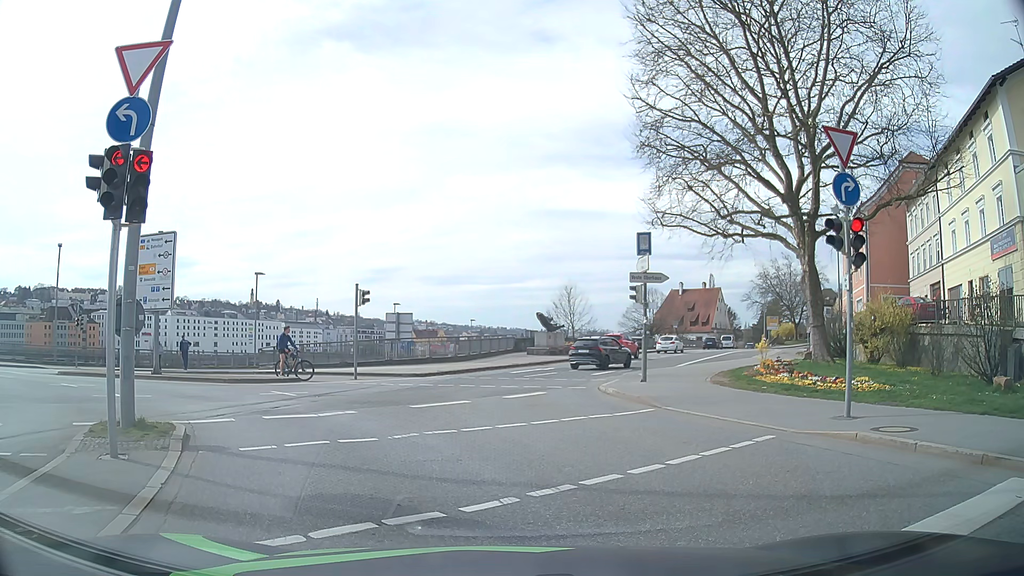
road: primary_link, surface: asphalt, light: Day
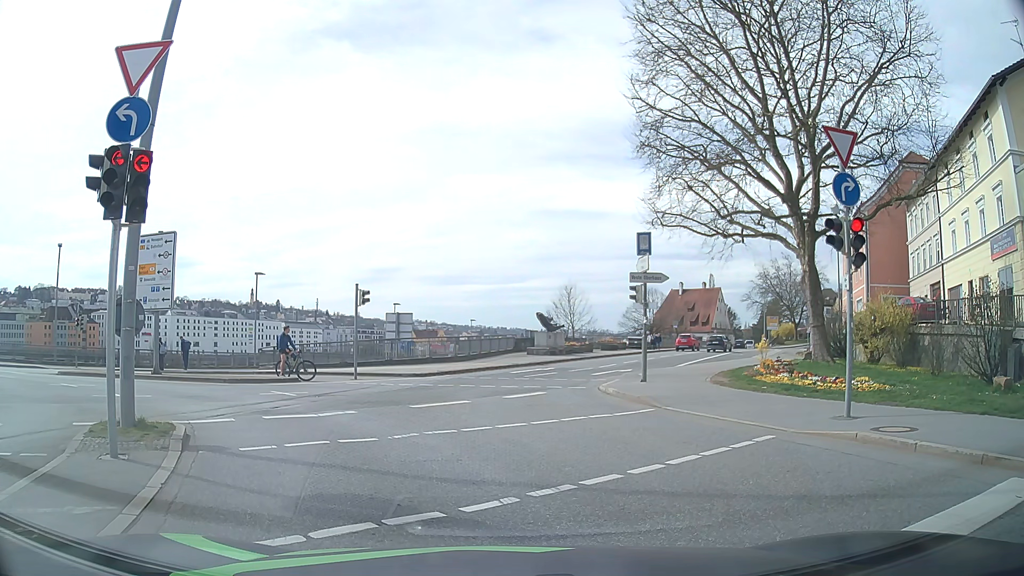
(0.0, 0.0) m; 0°
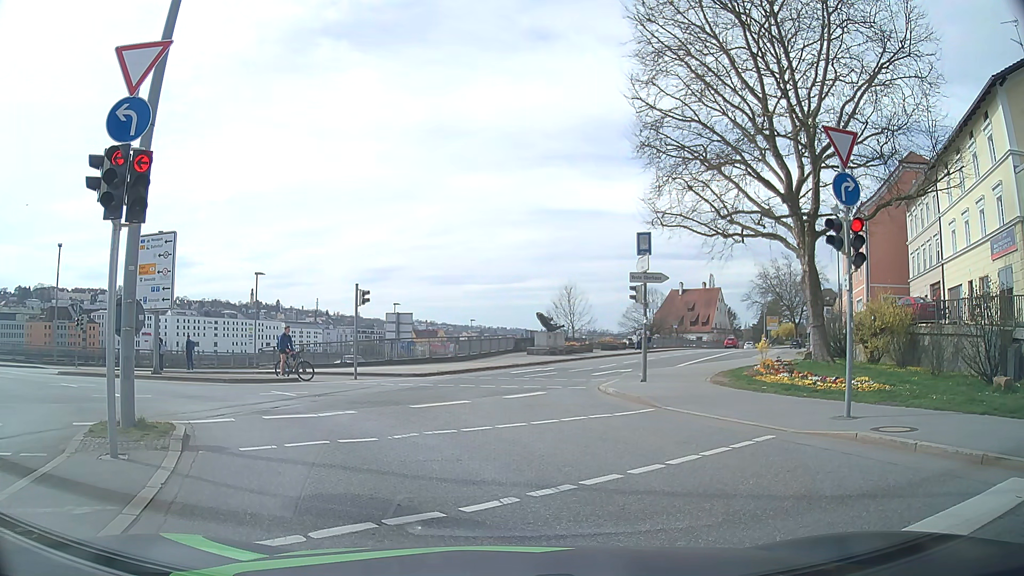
(0.0, 0.0) m; 0°
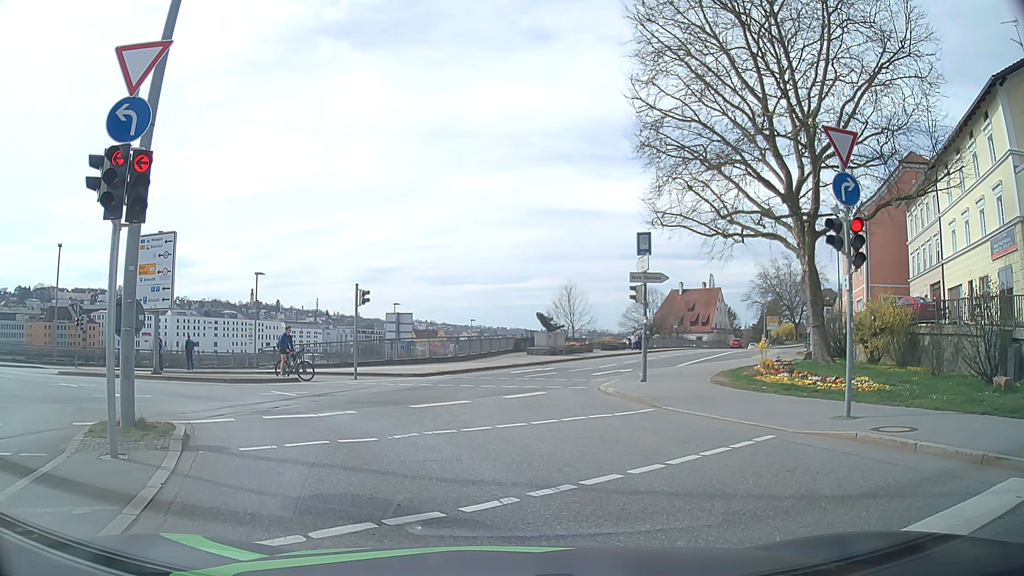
(0.0, 0.0) m; 0°
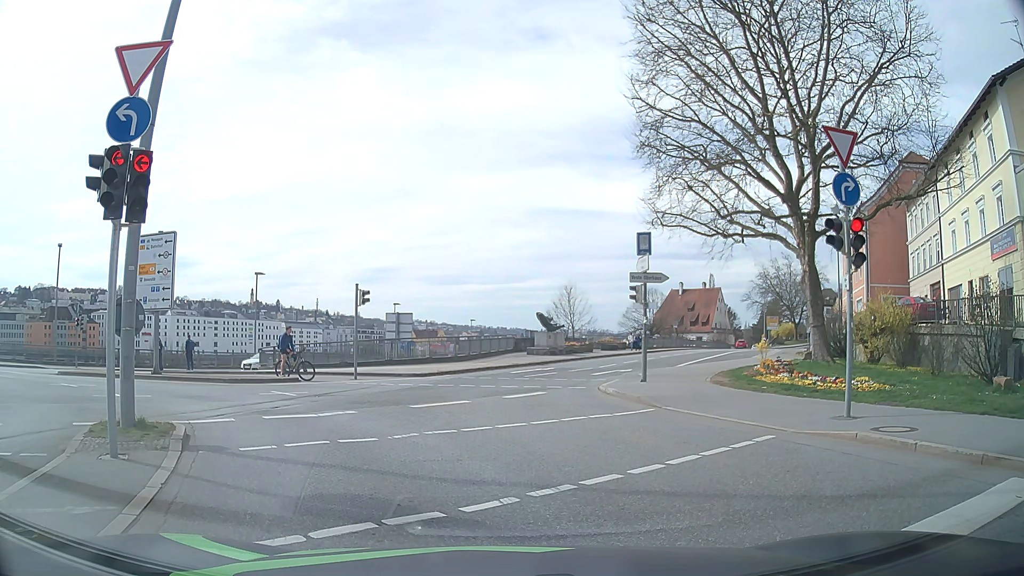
(0.0, 0.0) m; 0°
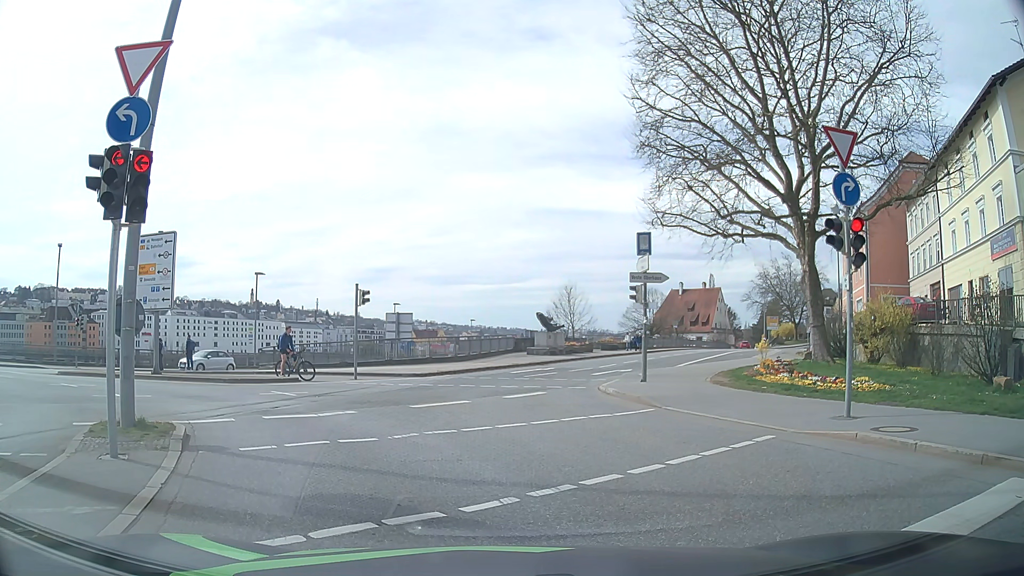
(0.0, 0.0) m; 0°
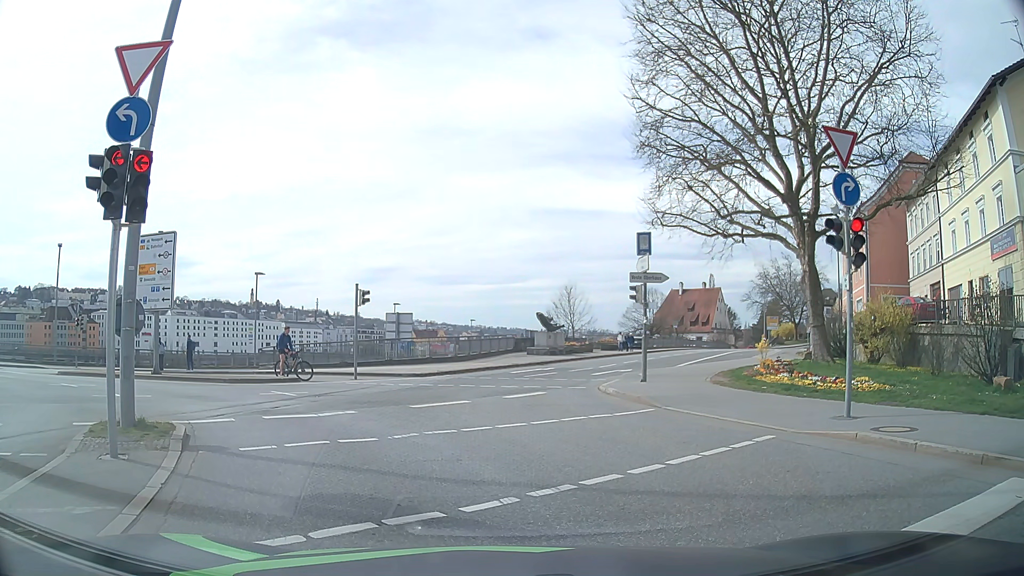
(0.0, 0.0) m; 0°
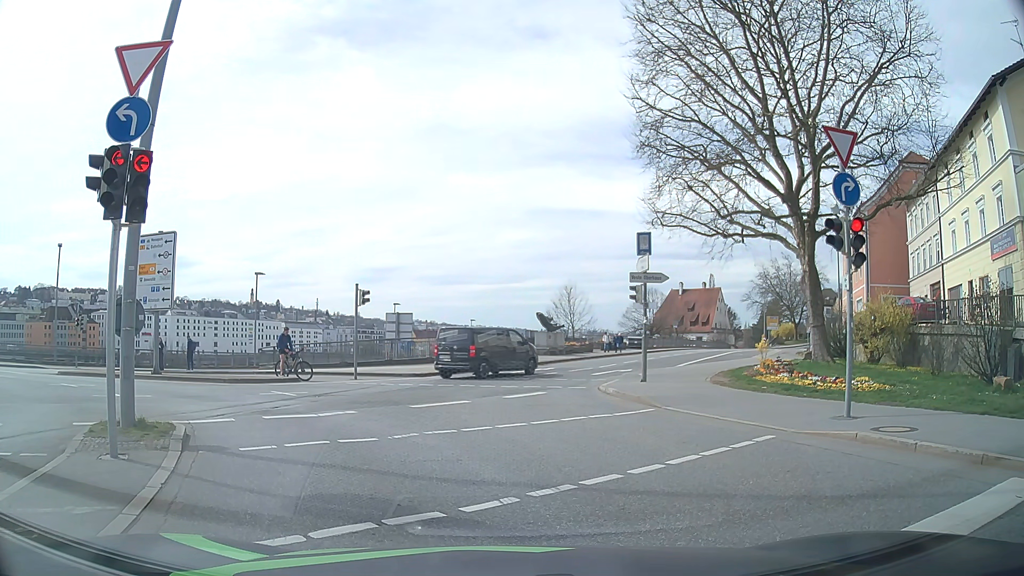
(0.0, 0.0) m; 0°
(-2, +10) (-8, +18) (-16, +23) (-26, +26) (-35, +28) (-45, +31) (-55, +33) (-65, +35) (-74, +38) (-84, +40) m
